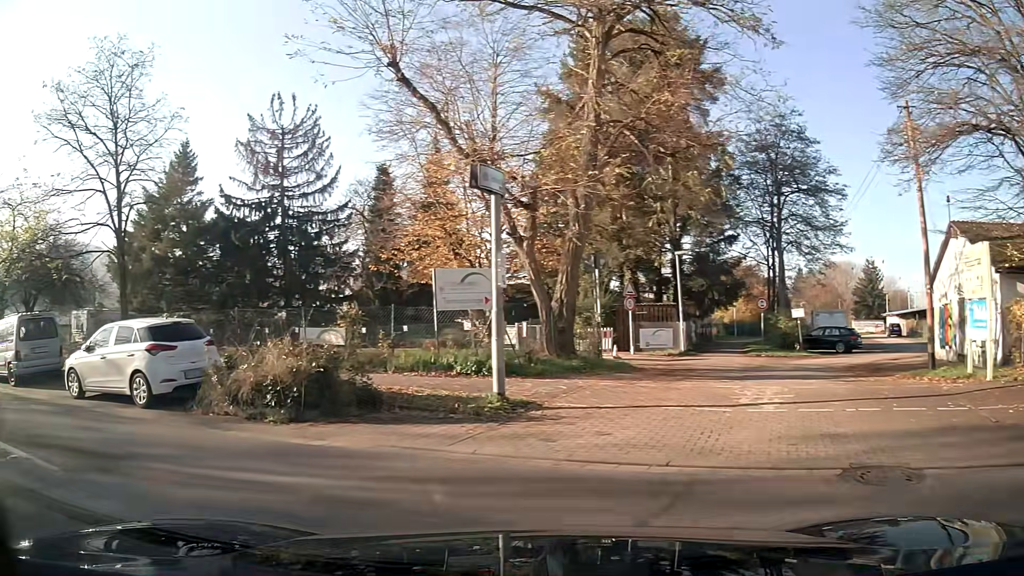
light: Day
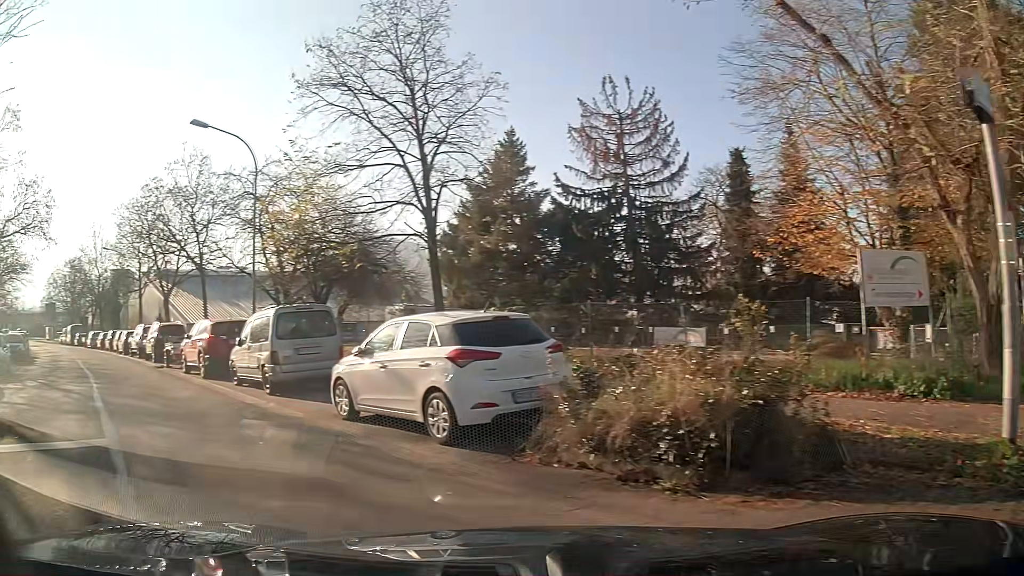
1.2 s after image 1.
(-1.1, +4.0) m; -32°
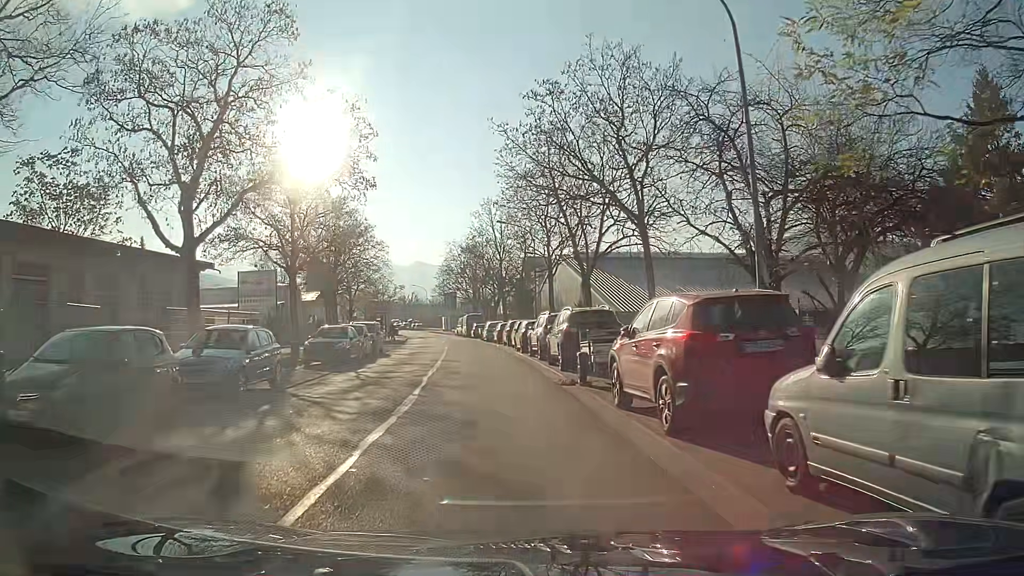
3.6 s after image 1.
(-3.6, +11.1) m; -27°
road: secondary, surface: asphalt
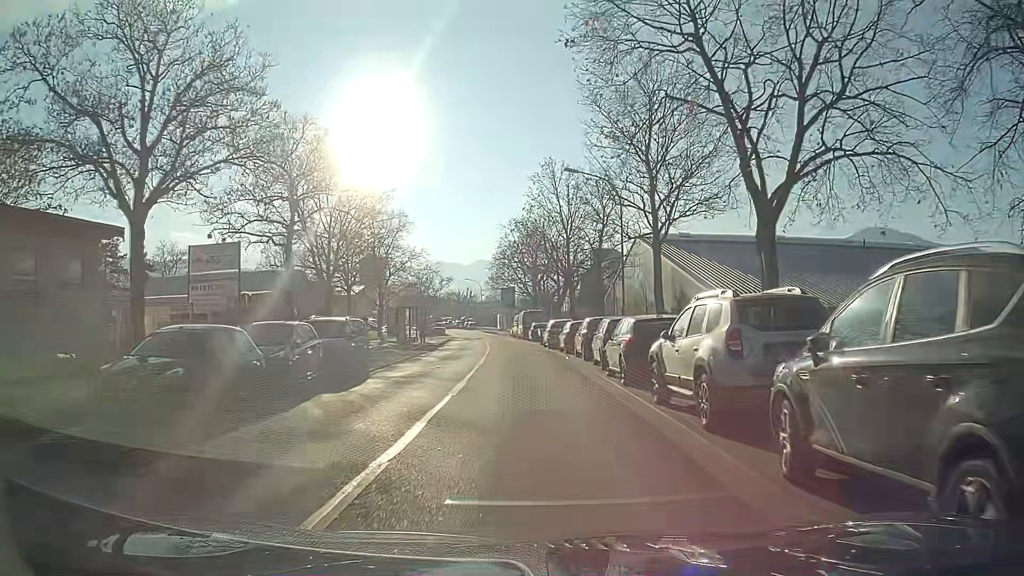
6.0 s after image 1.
(-0.8, +15.9) m; -5°
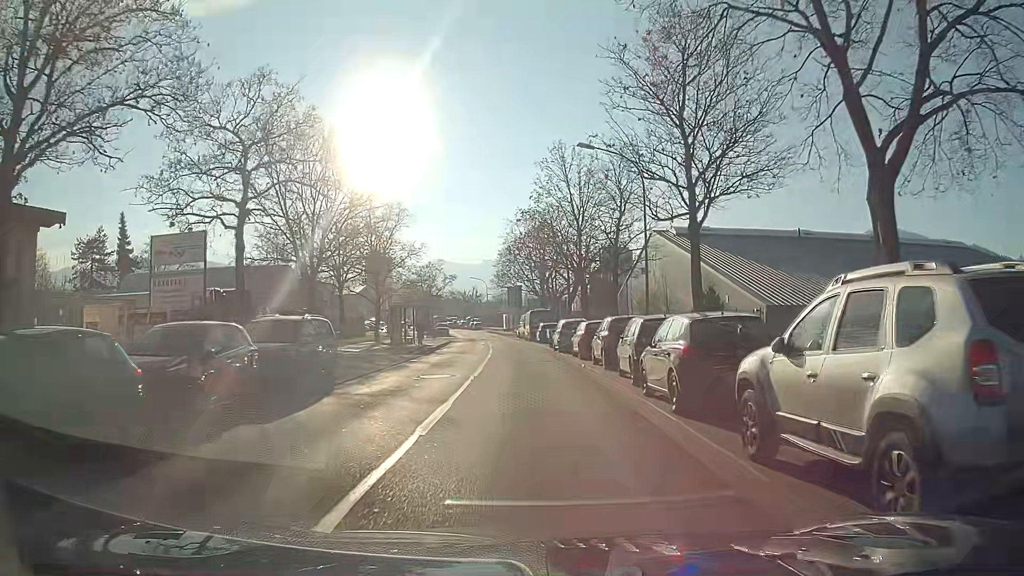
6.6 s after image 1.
(0.0, +4.5) m; -1°
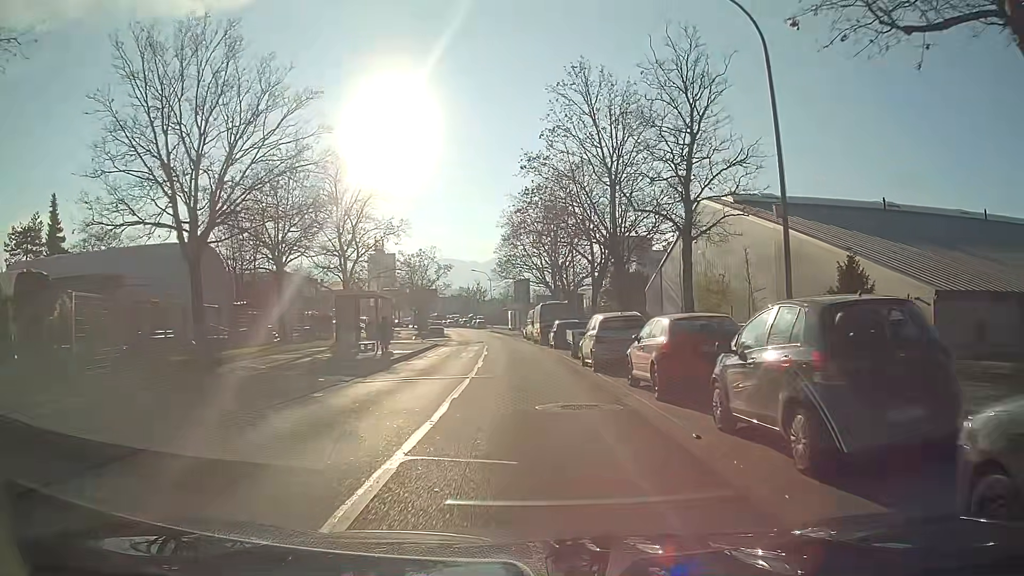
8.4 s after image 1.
(-0.1, +14.2) m; 0°
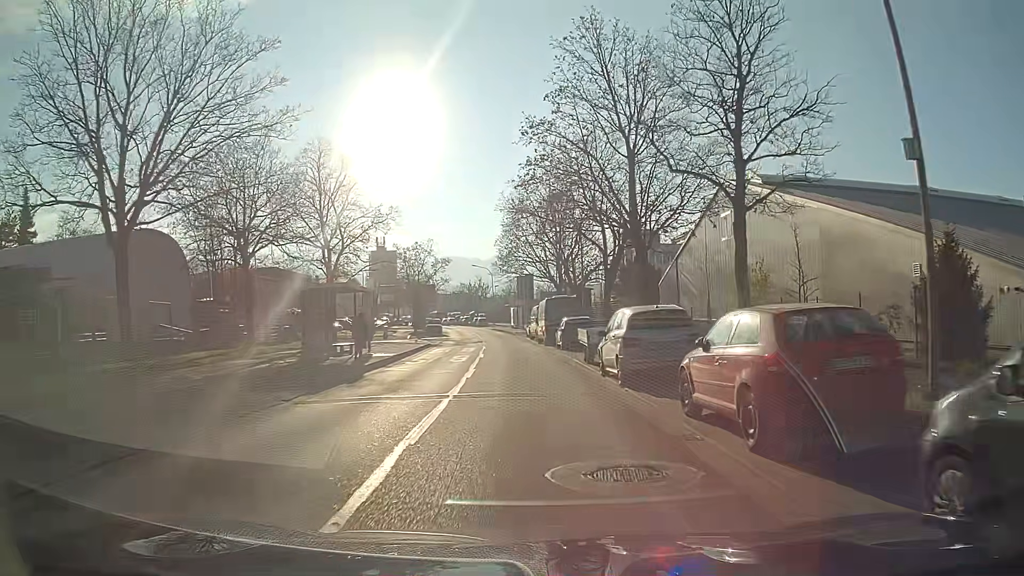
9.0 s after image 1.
(0.0, +4.9) m; -1°
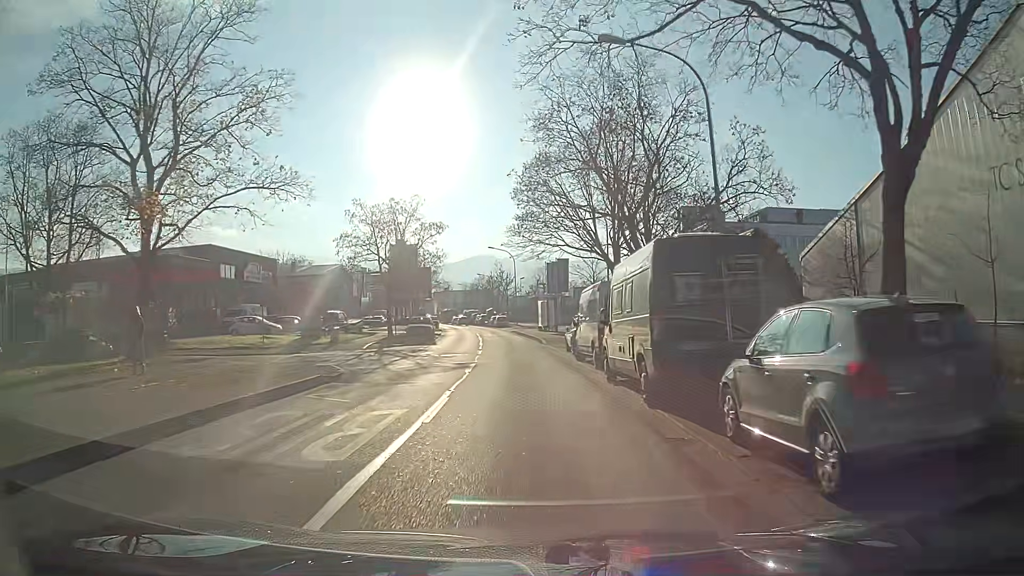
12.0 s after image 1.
(-0.5, +25.8) m; -3°
(0, +10) (0, +20) (-1, +30) (-1, +40) (-2, +50) (-3, +60) (-4, +70) (-5, +80) (-7, +90) (-9, +99) m
